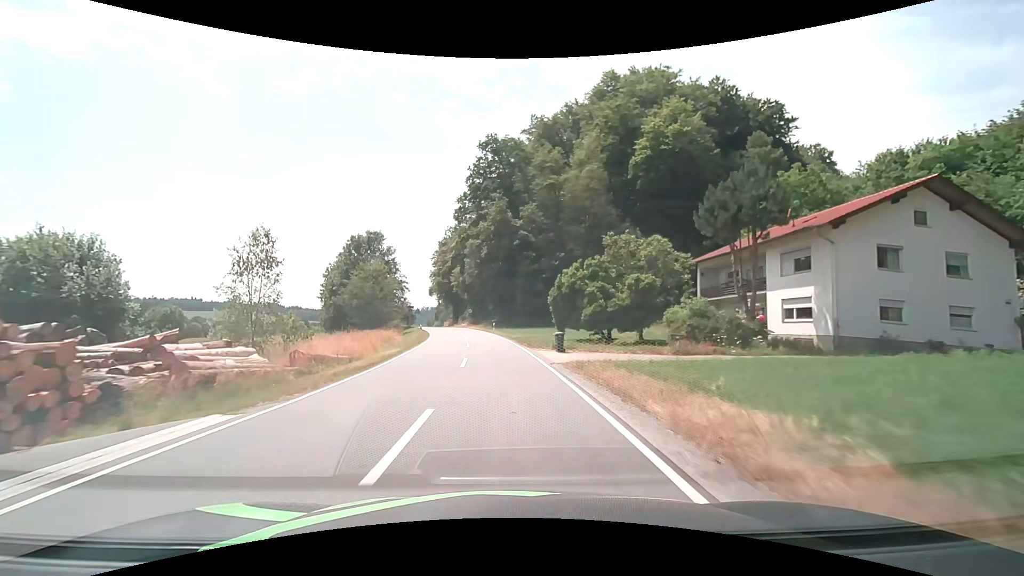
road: secondary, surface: asphalt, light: Day
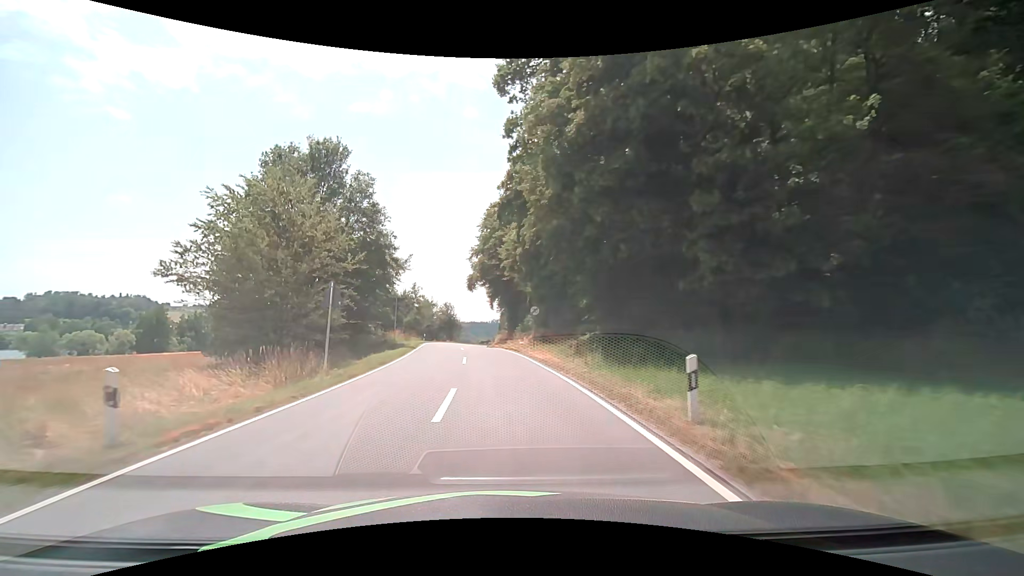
(-2.6, +44.9) m; -8°
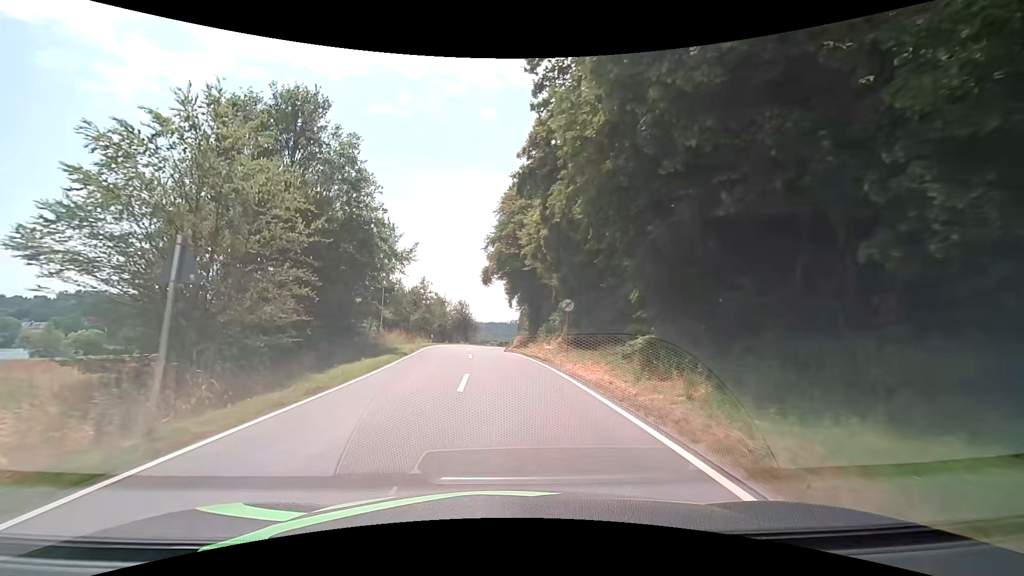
(-0.1, +8.5) m; -2°
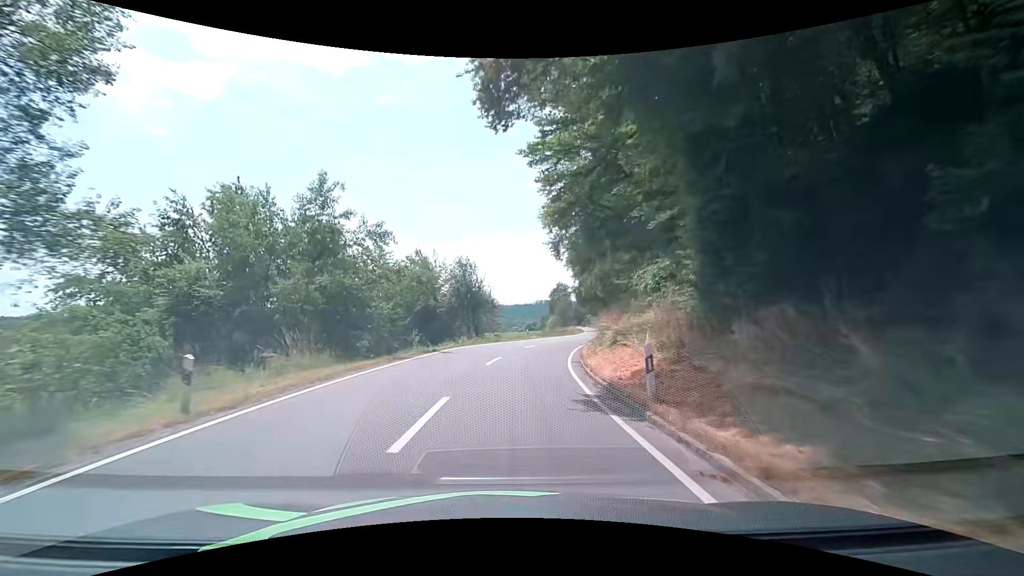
(-1.6, +41.1) m; -2°
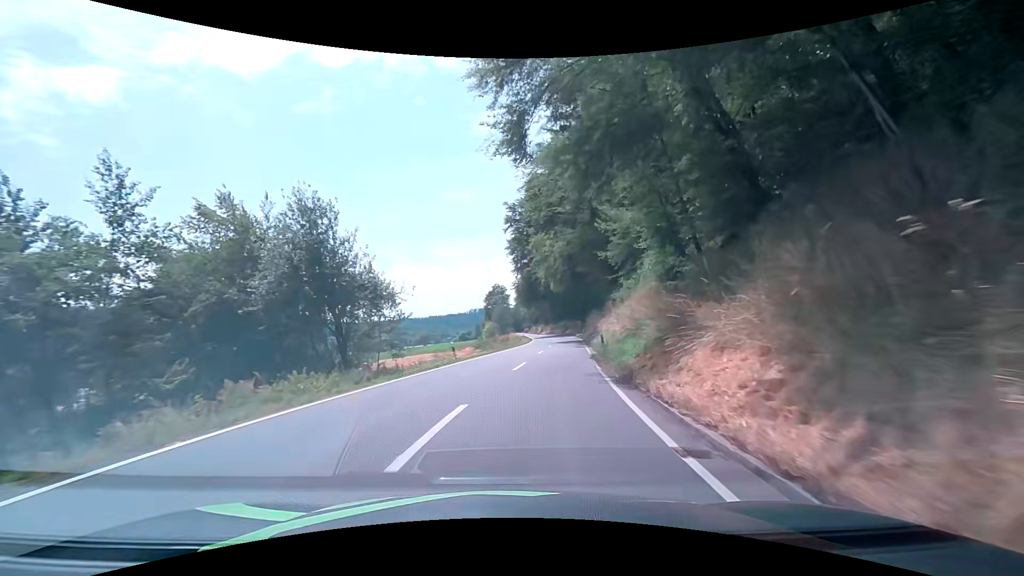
(+0.8, +24.6) m; +6°
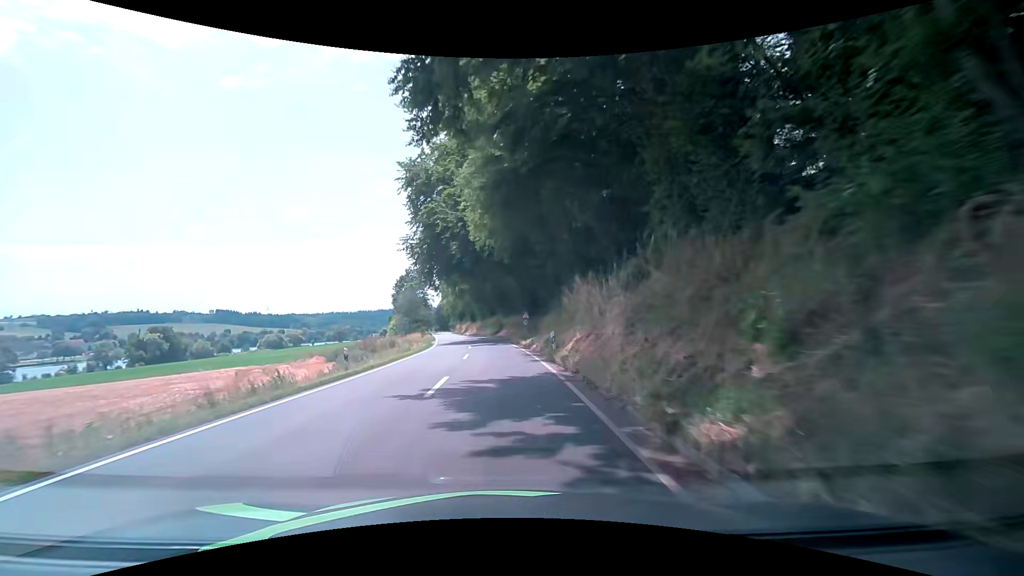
(+5.5, +42.4) m; +9°
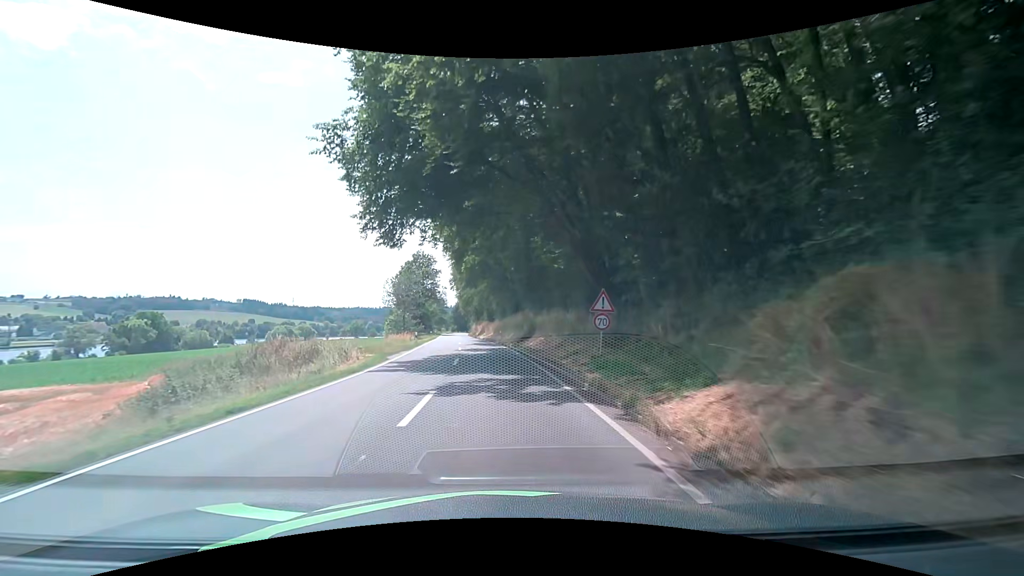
(-0.7, +26.9) m; -3°
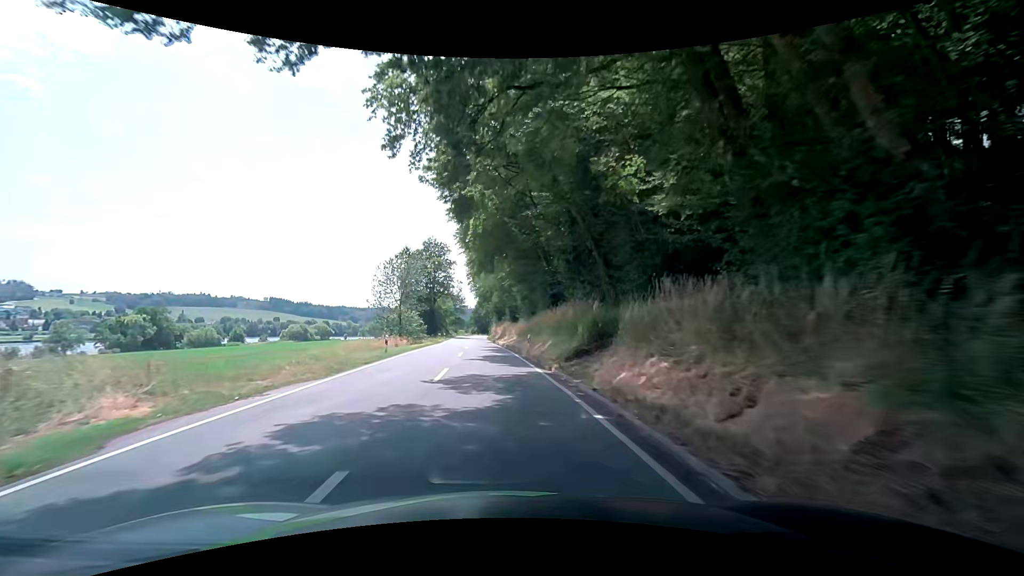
(-0.2, +18.3) m; -2°
(0, +10) (-1, +20) (-1, +30) (-2, +40) (-3, +50) (-3, +60) (-4, +70) (-5, +80) (-5, +90) (-6, +100) m
